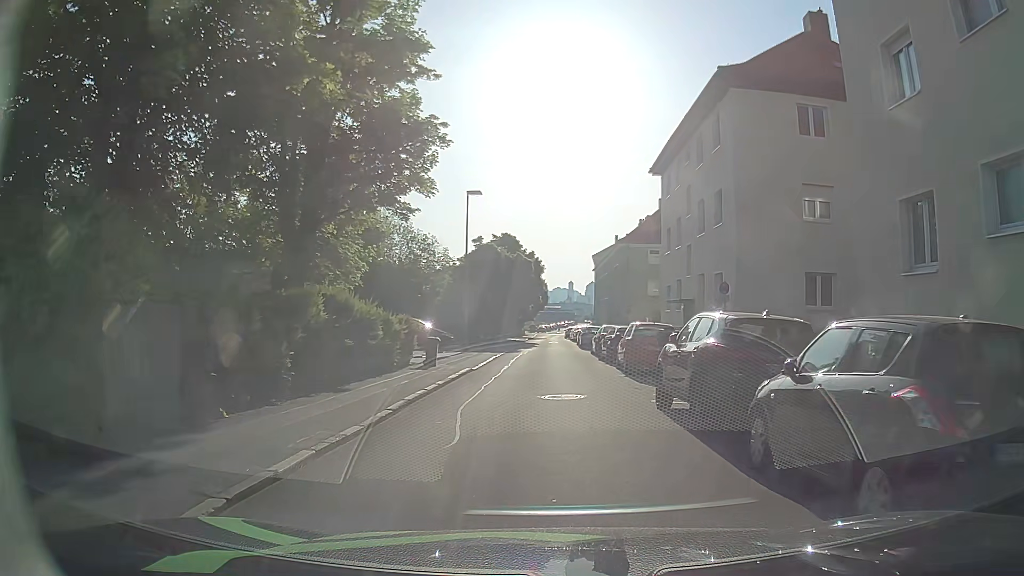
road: residential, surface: asphalt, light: Day
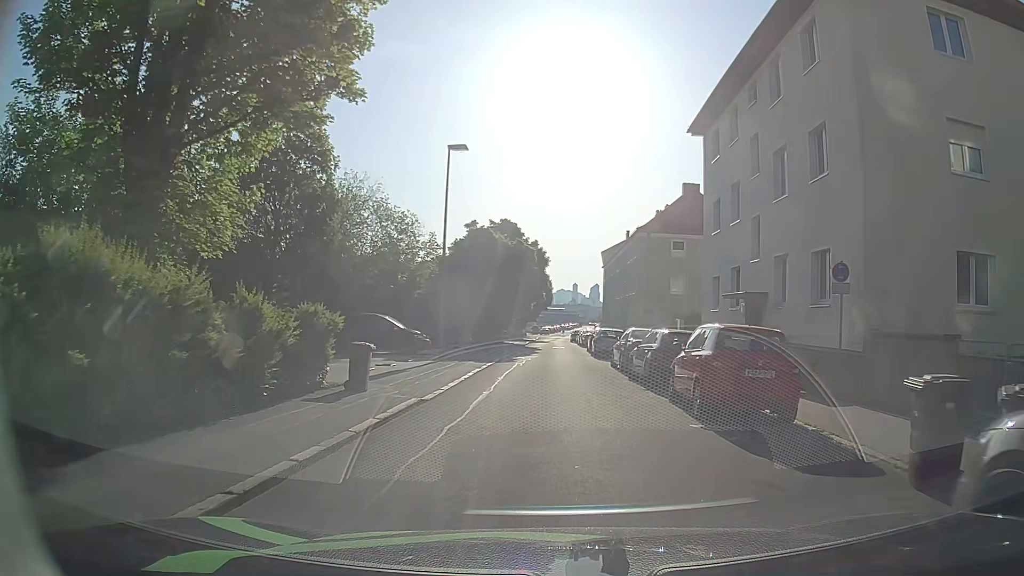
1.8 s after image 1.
(-0.1, +9.0) m; 0°
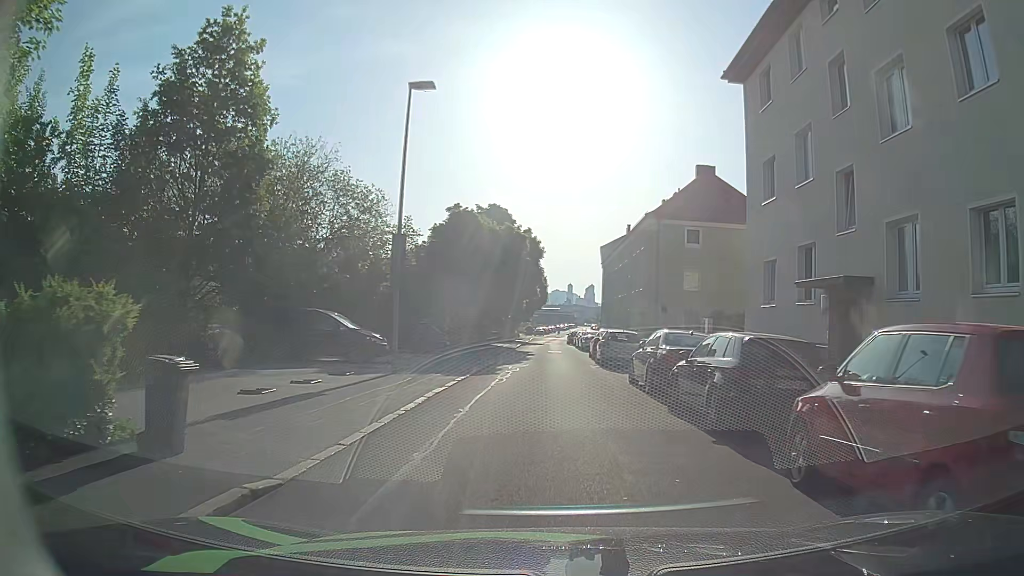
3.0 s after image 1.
(+0.1, +7.1) m; -1°
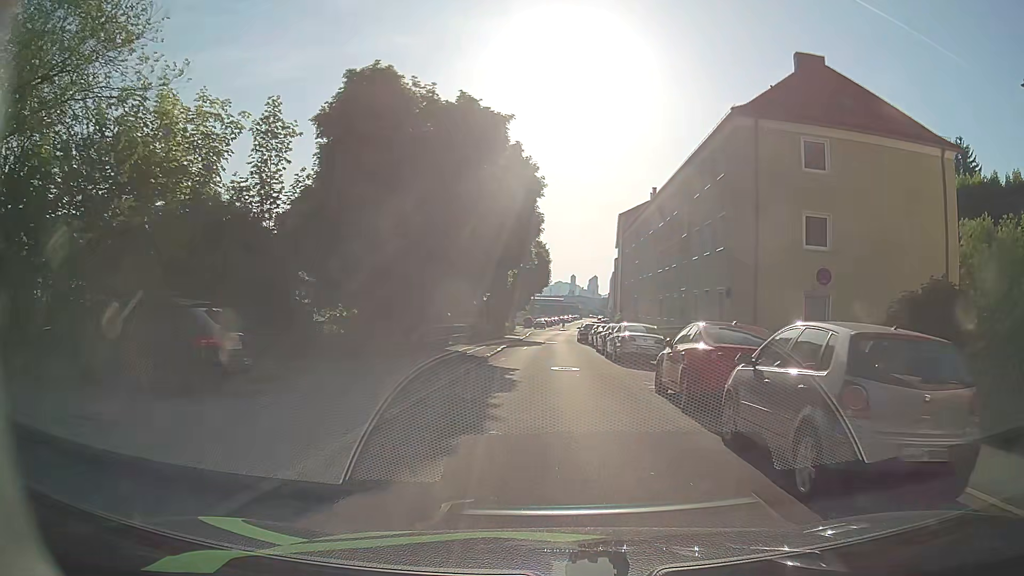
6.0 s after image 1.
(+0.6, +21.1) m; 0°
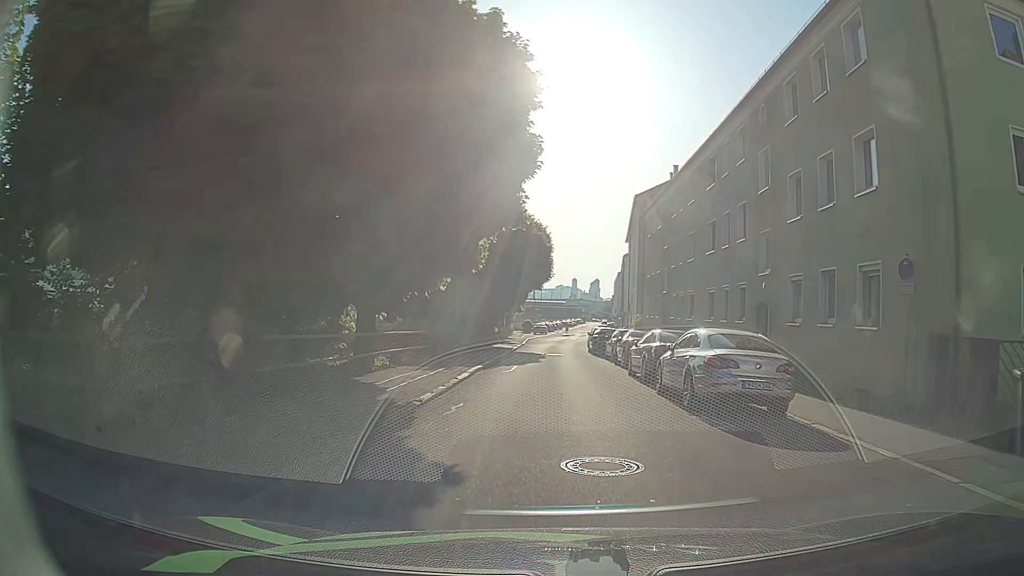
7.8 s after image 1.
(+0.3, +12.3) m; +2°
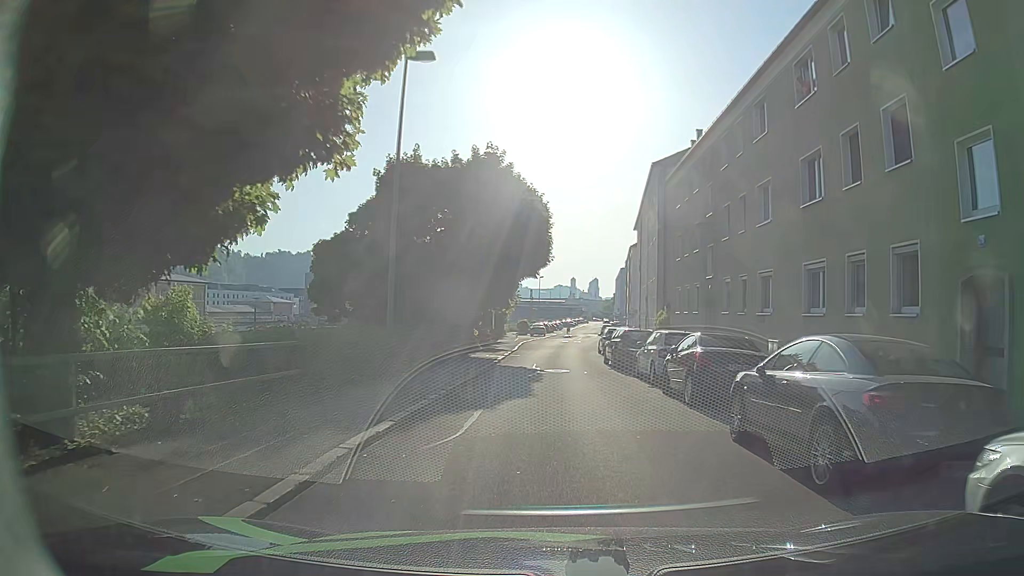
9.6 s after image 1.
(0.0, +11.4) m; -1°
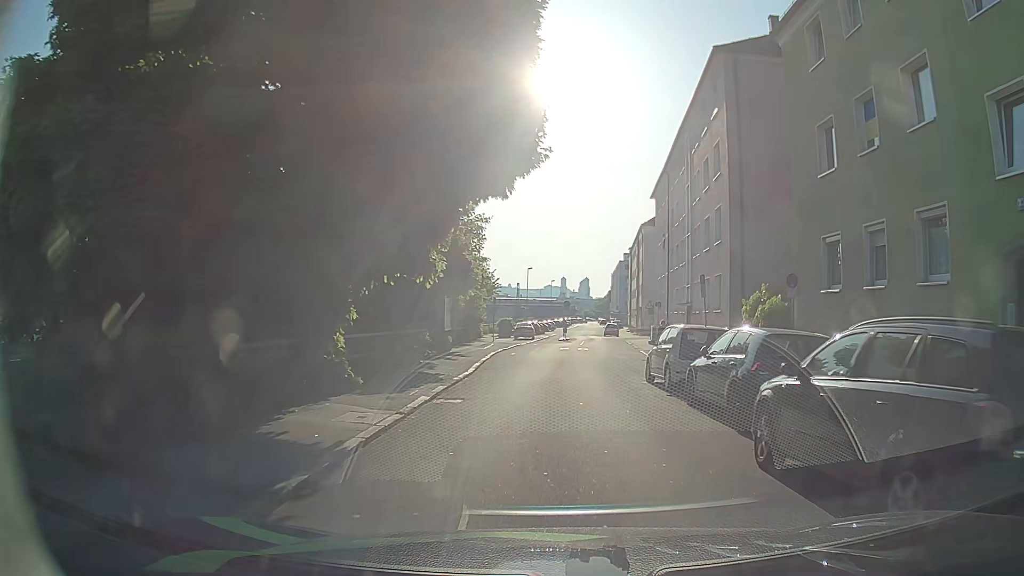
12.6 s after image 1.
(+0.2, +20.3) m; +1°
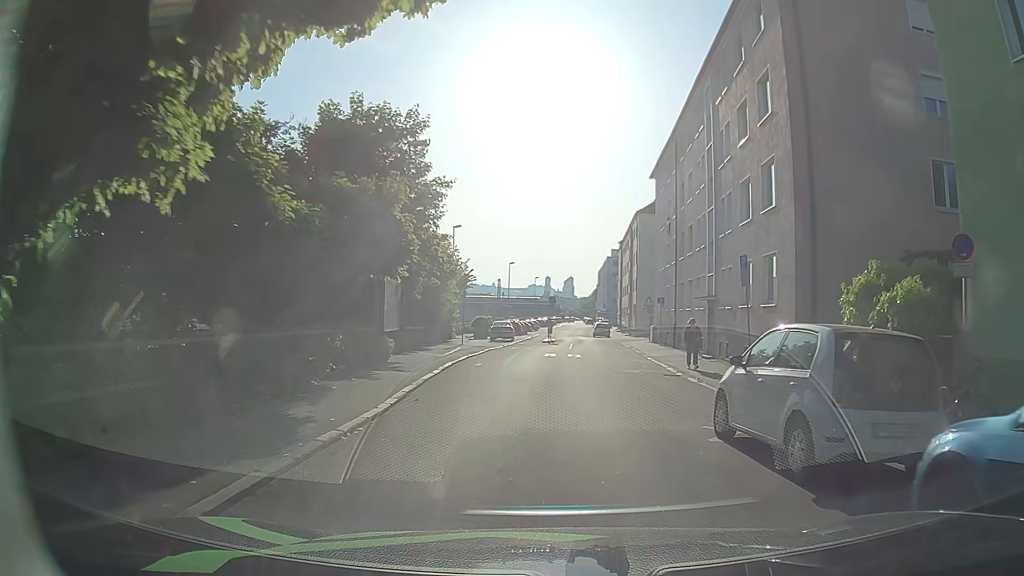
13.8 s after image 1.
(+0.1, +8.6) m; +1°
